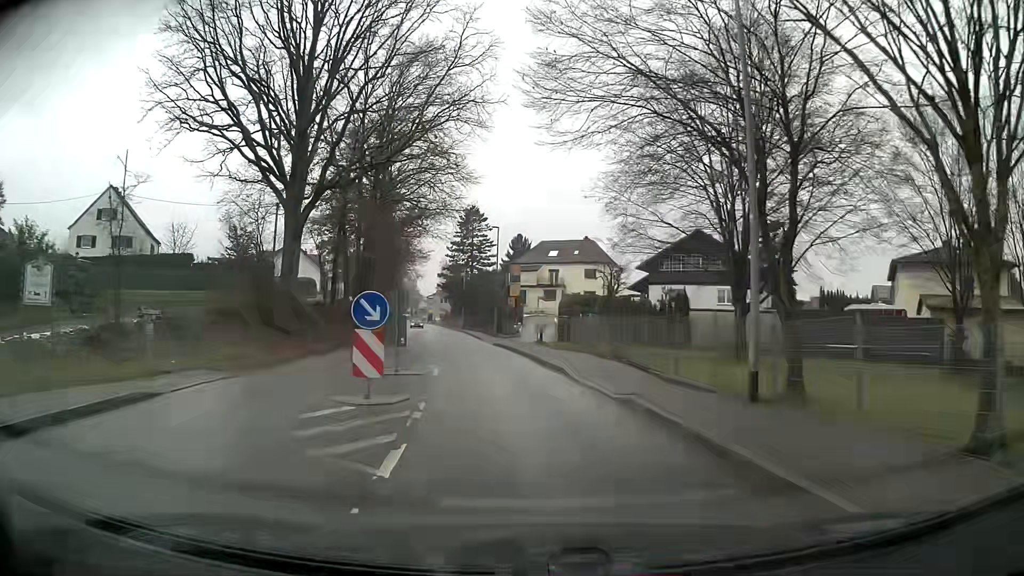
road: tertiary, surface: asphalt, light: Day
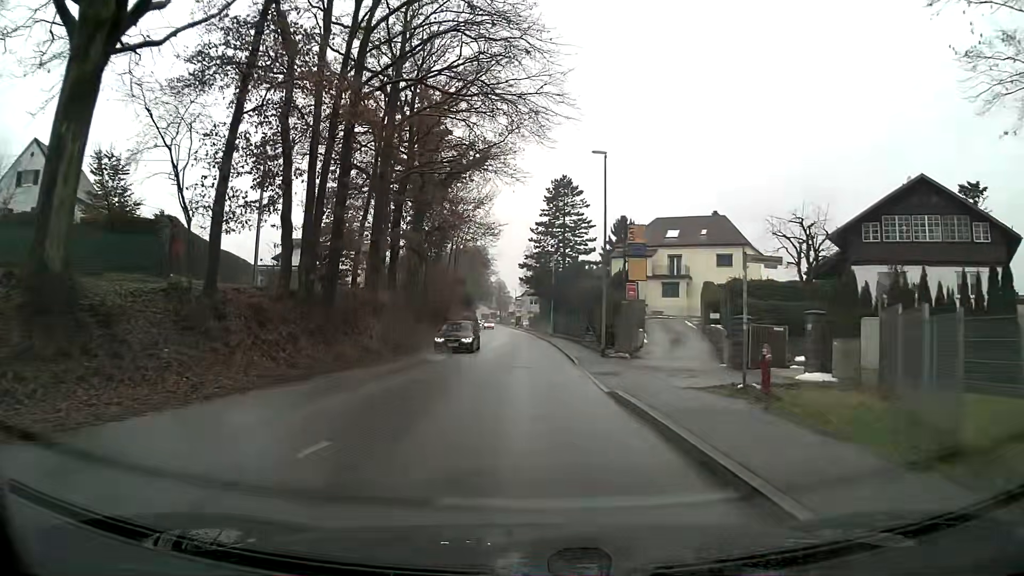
(-1.9, +23.6) m; -8°
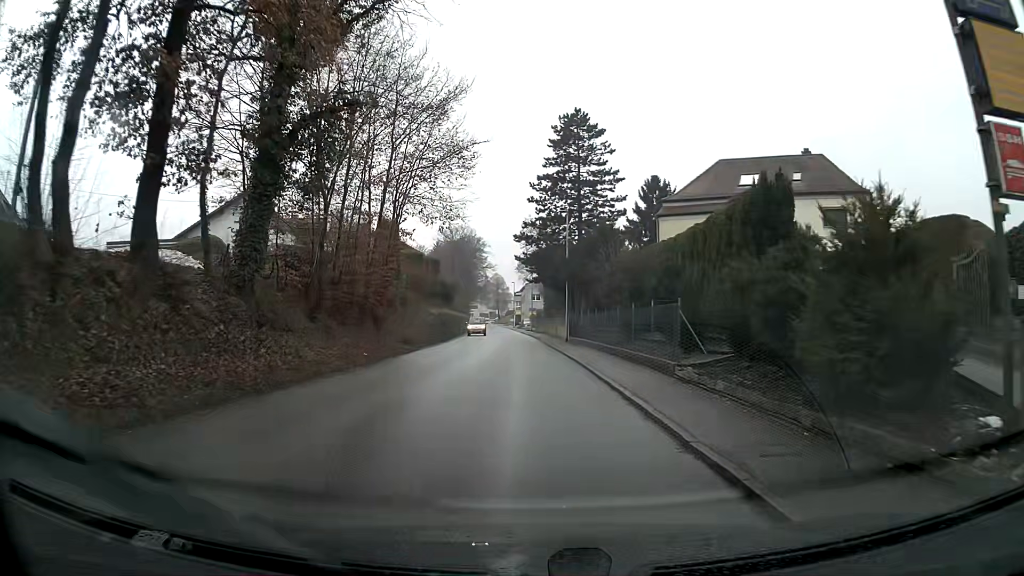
(-0.1, +24.1) m; 0°
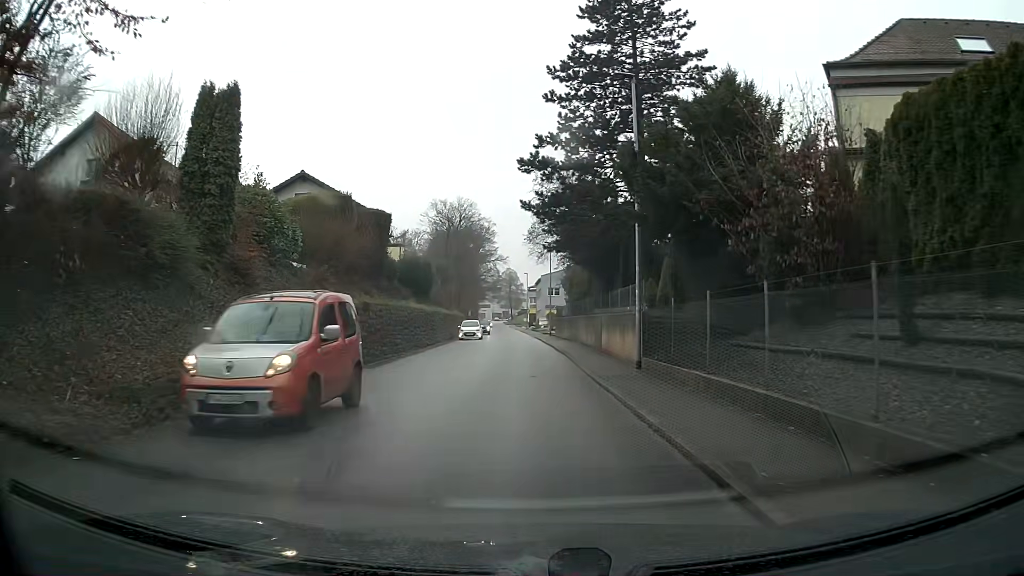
(-0.2, +24.2) m; -2°
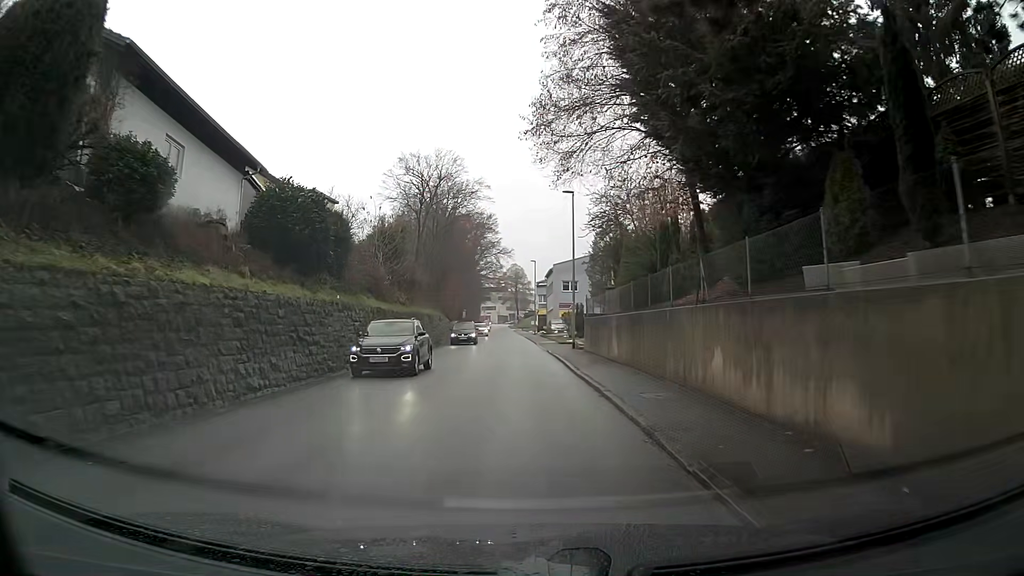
(0.0, +24.2) m; -1°
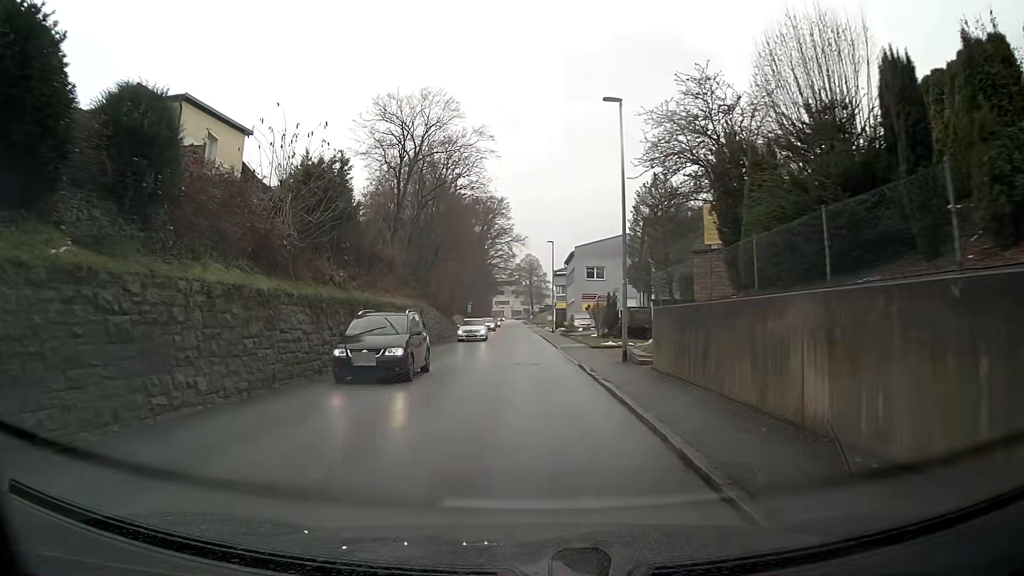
(-0.3, +14.5) m; -2°
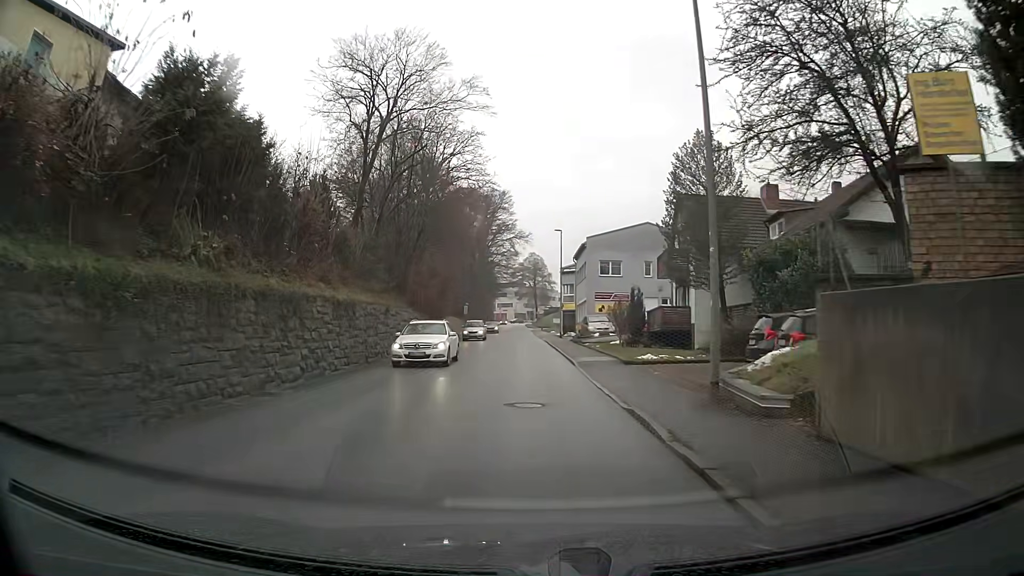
(+0.1, +9.6) m; +1°
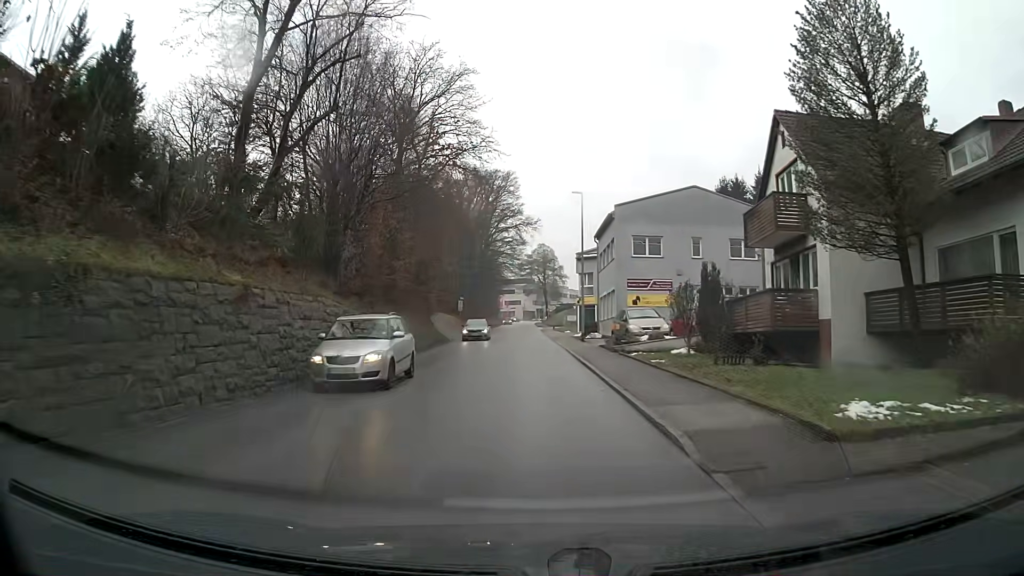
(-0.1, +14.5) m; -1°
